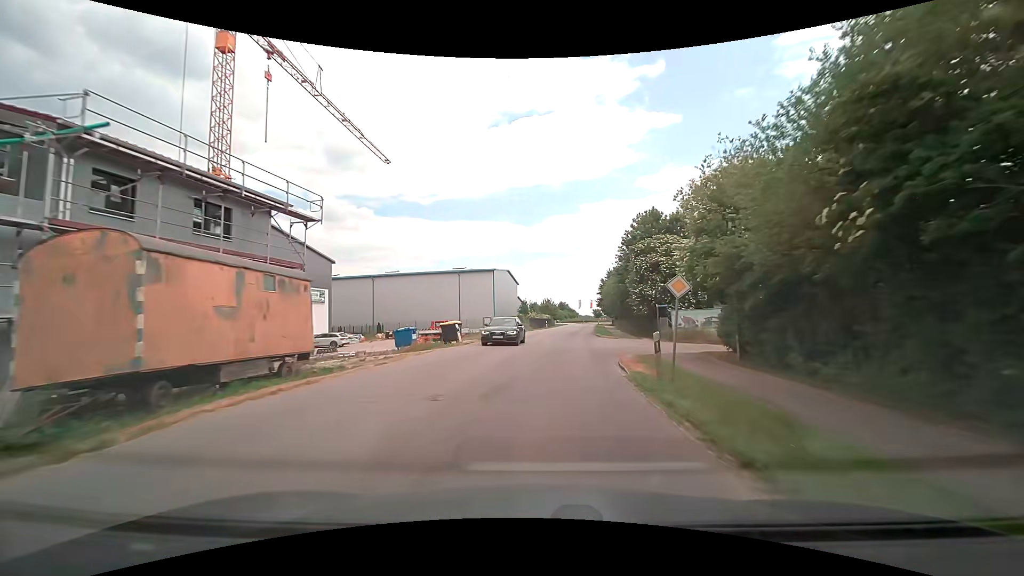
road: tertiary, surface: asphalt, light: Day
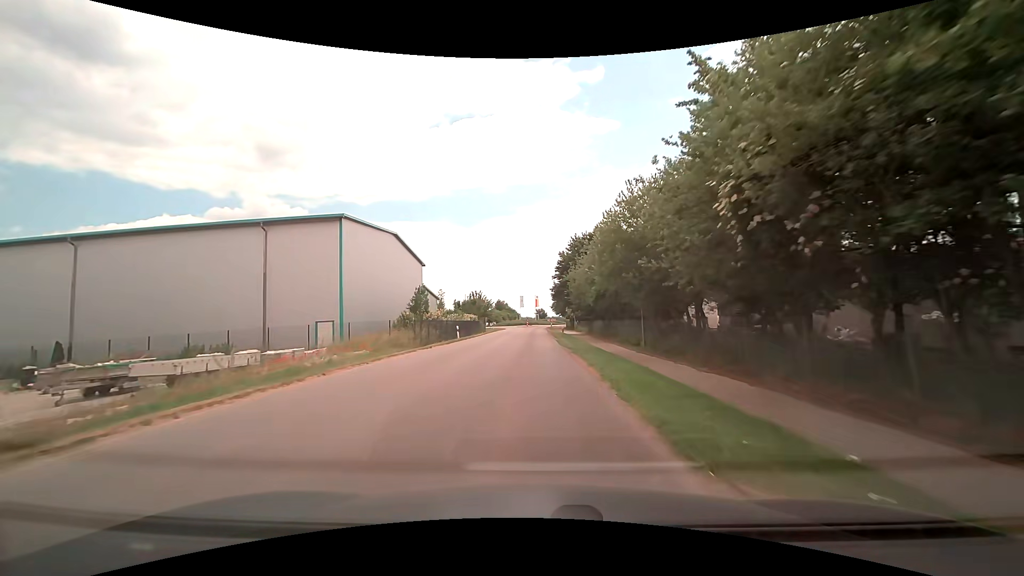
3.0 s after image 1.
(+2.9, +39.6) m; +7°
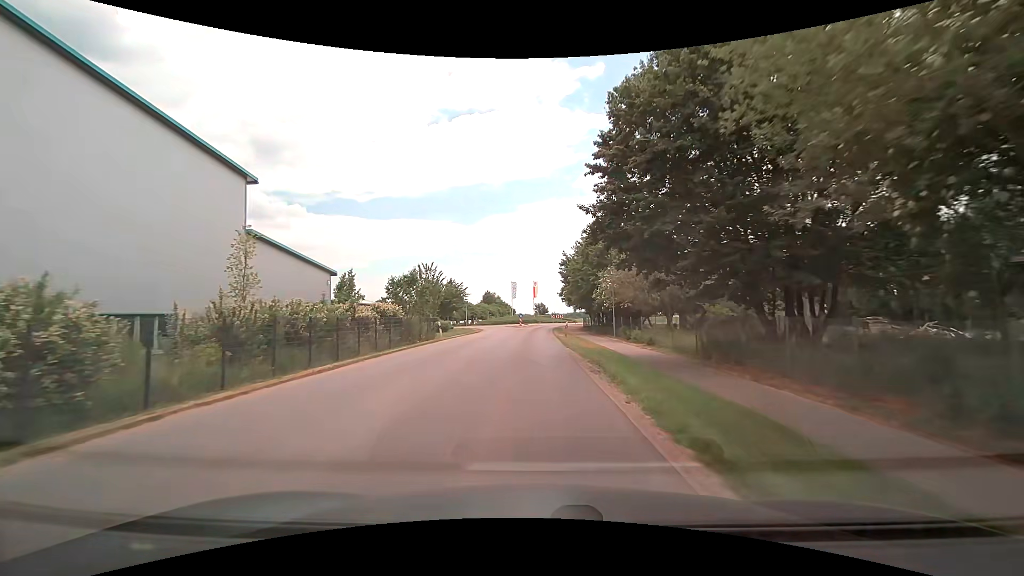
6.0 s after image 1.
(+0.1, +38.4) m; 0°
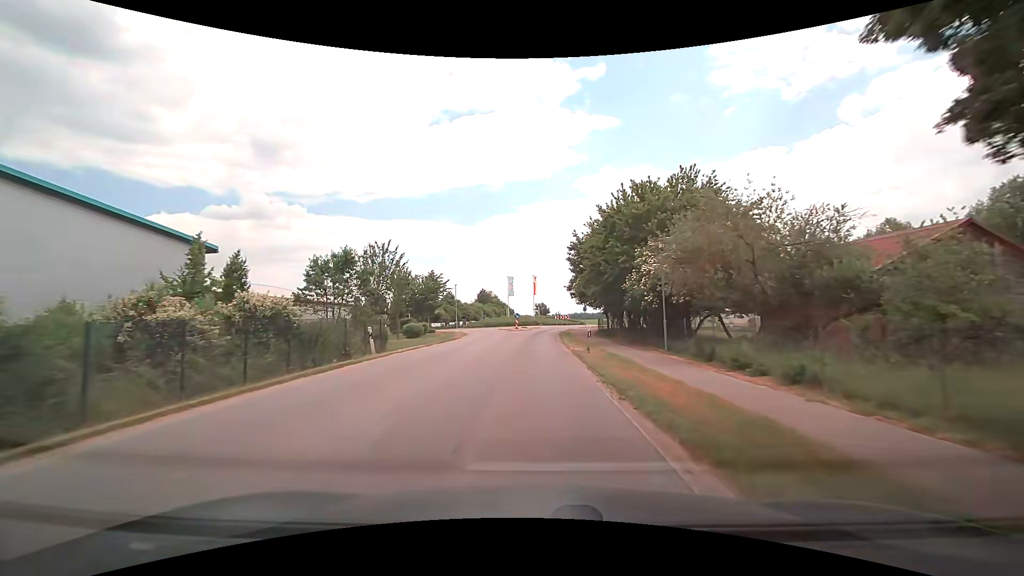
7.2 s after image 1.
(+0.1, +13.8) m; 0°
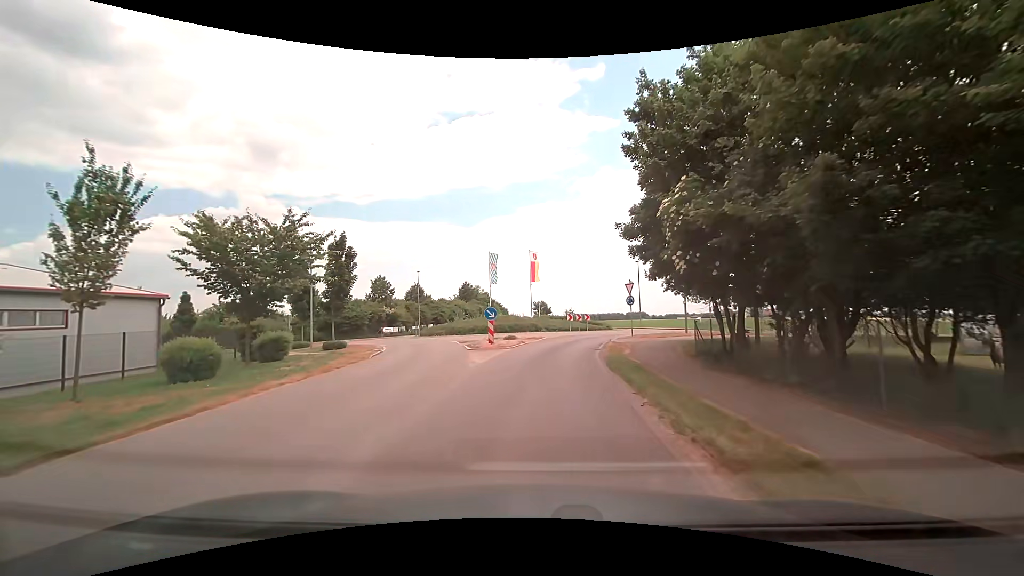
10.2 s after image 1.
(0.0, +28.6) m; 0°
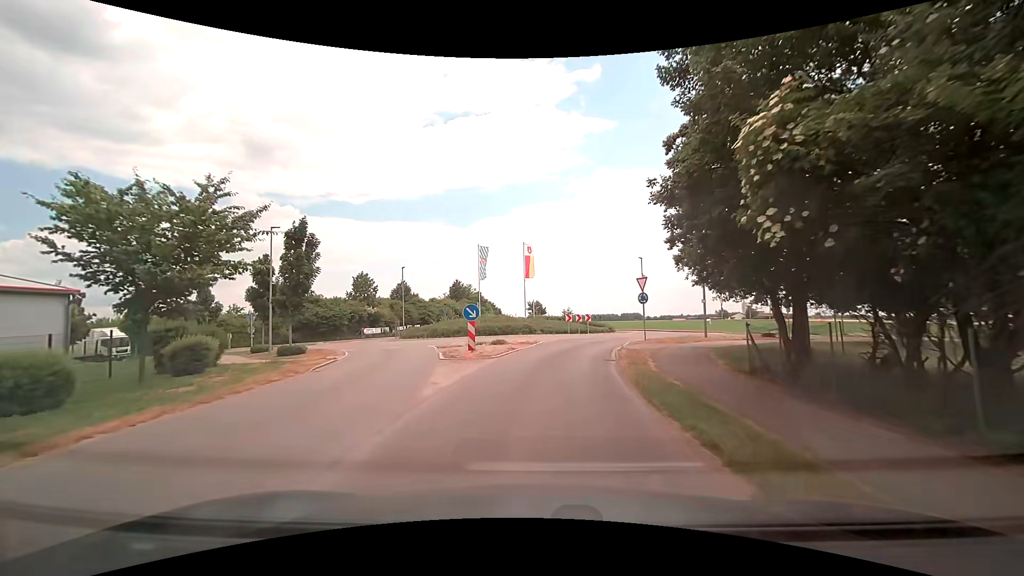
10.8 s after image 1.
(0.0, +4.9) m; -1°
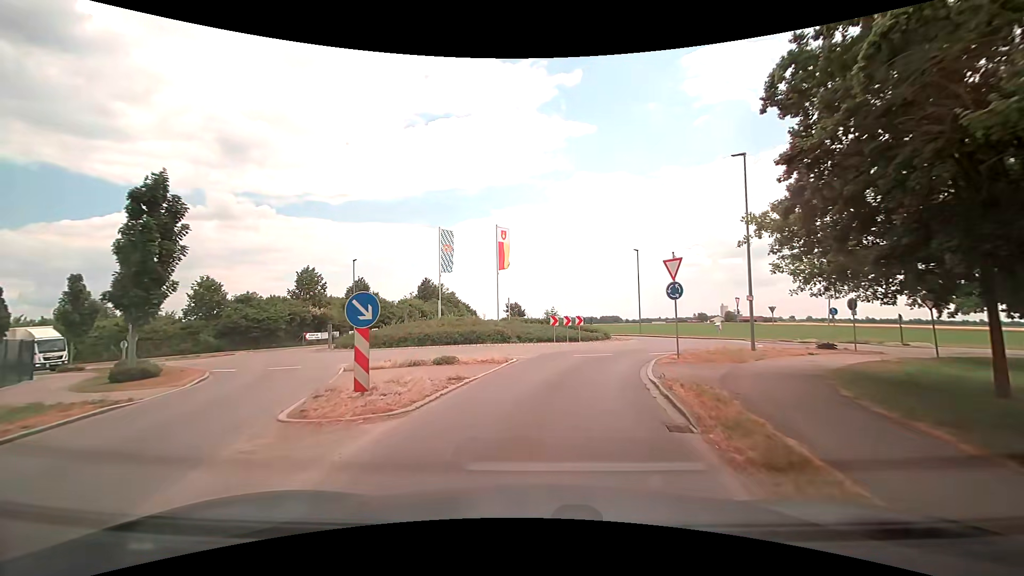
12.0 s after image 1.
(+0.3, +9.1) m; +3°
(0, +10) (+2, +20) (+7, +29) (+9, +38) (+6, +48) (0, +56) (-3, +65) (-5, +75) (-6, +85) (-6, +95) m
